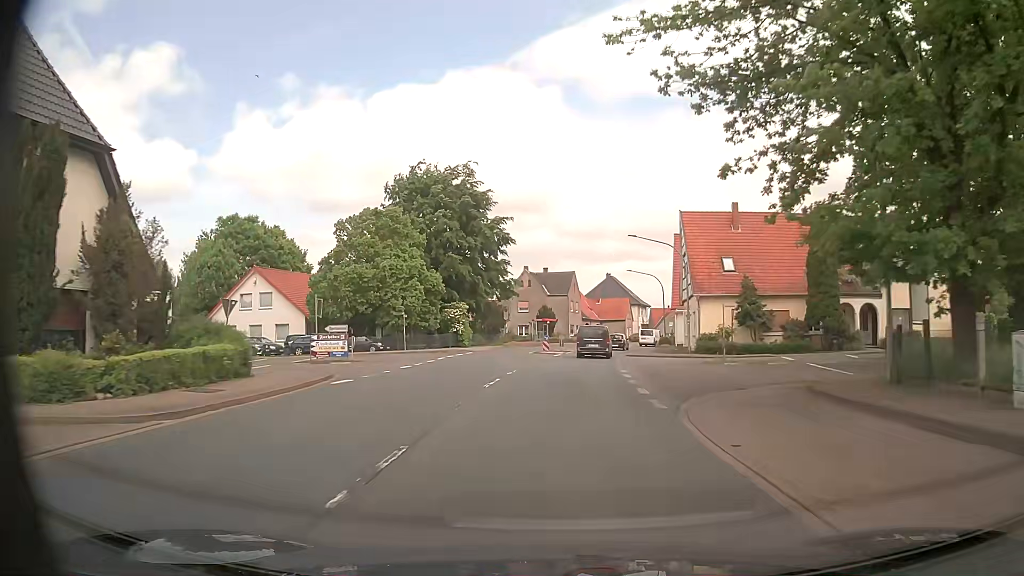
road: primary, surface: asphalt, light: Day
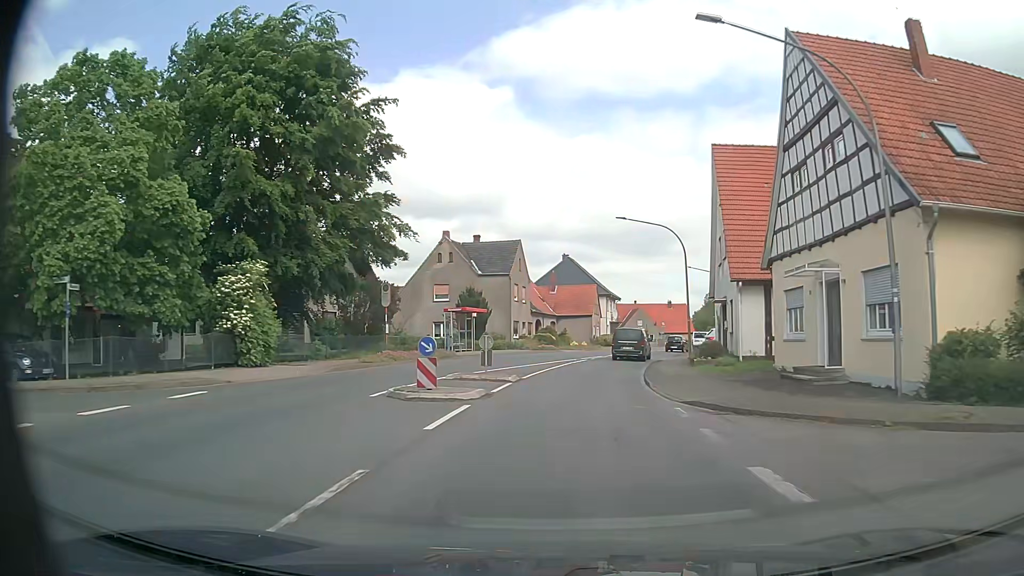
(+1.1, +31.8) m; +4°
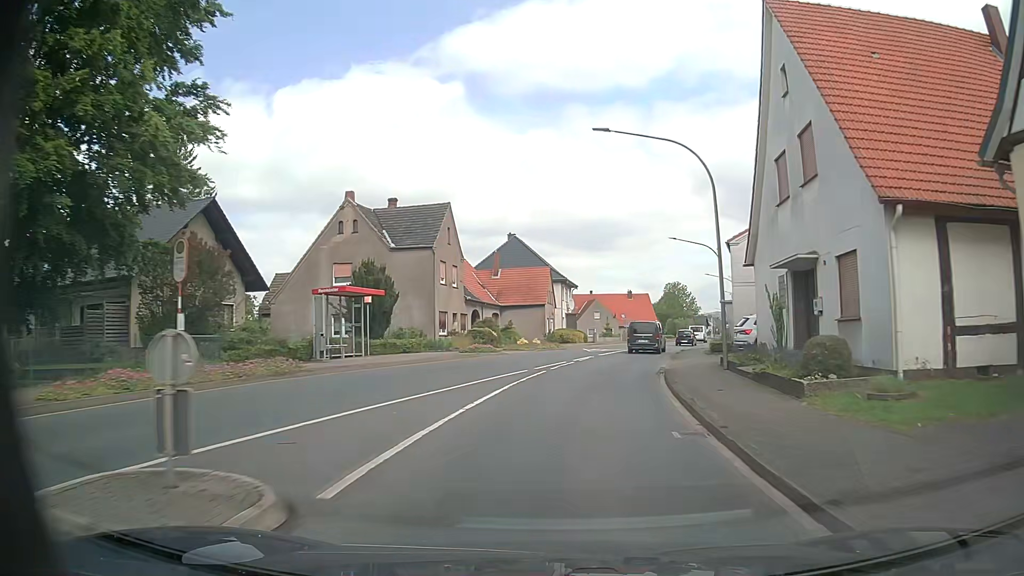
(+0.5, +15.8) m; +4°
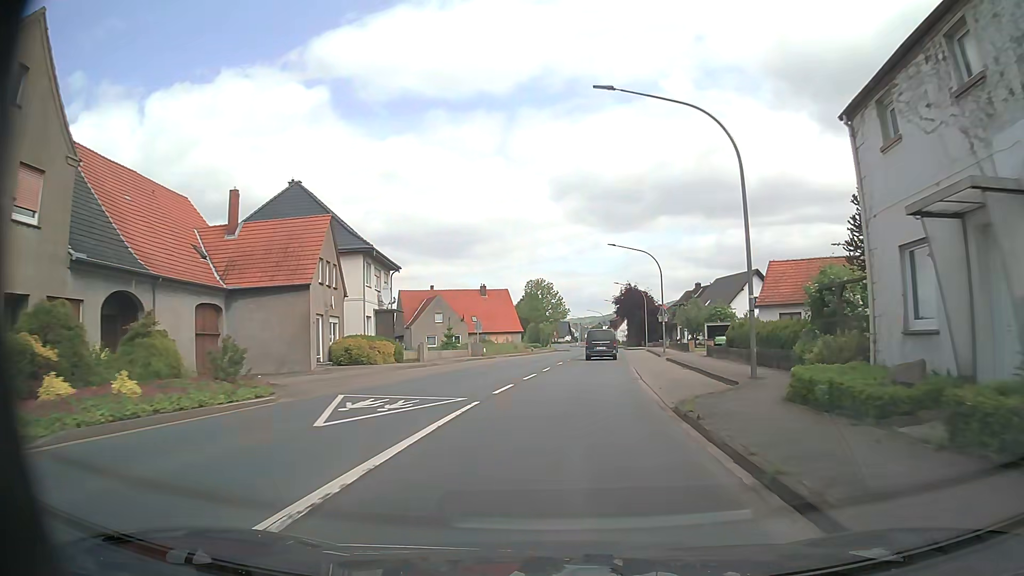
(+3.5, +31.4) m; +12°
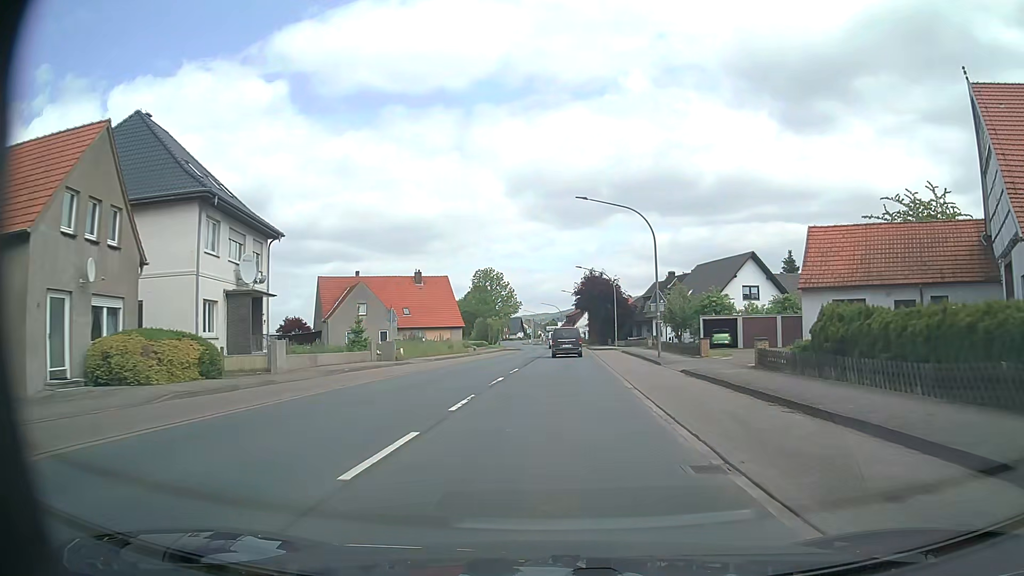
(+0.7, +15.9) m; +4°
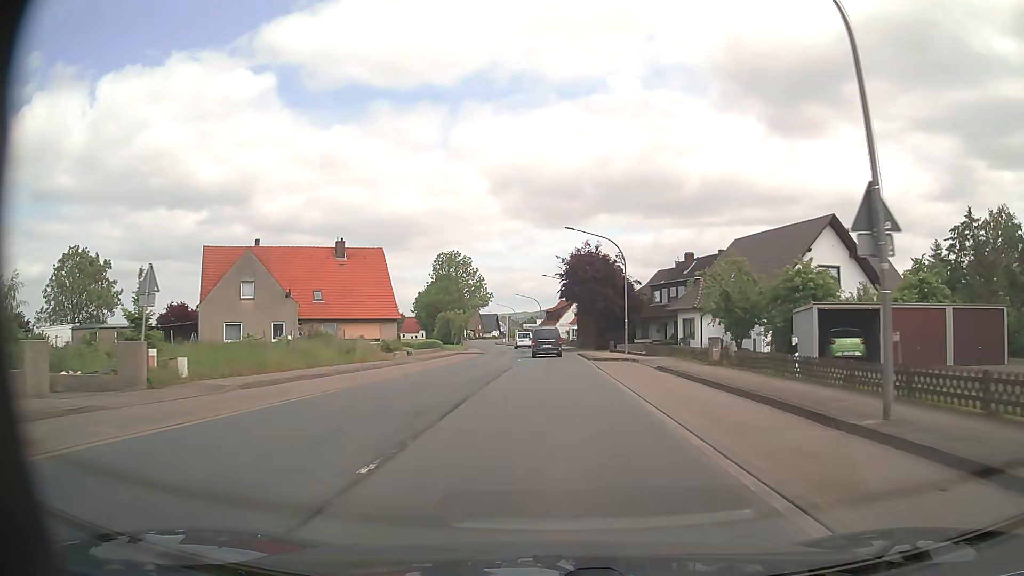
(+0.3, +24.0) m; +2°
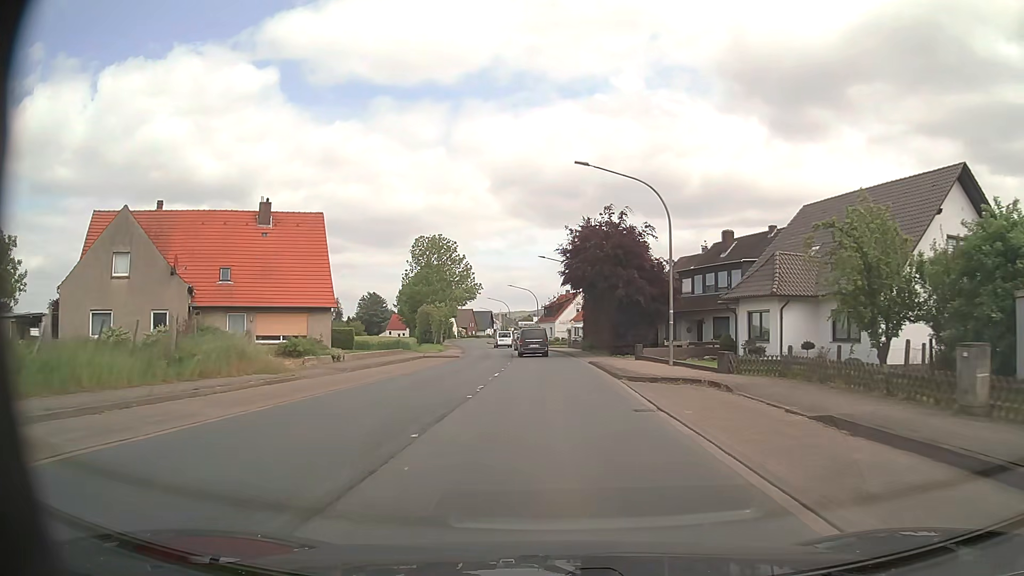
(-0.1, +16.0) m; 0°
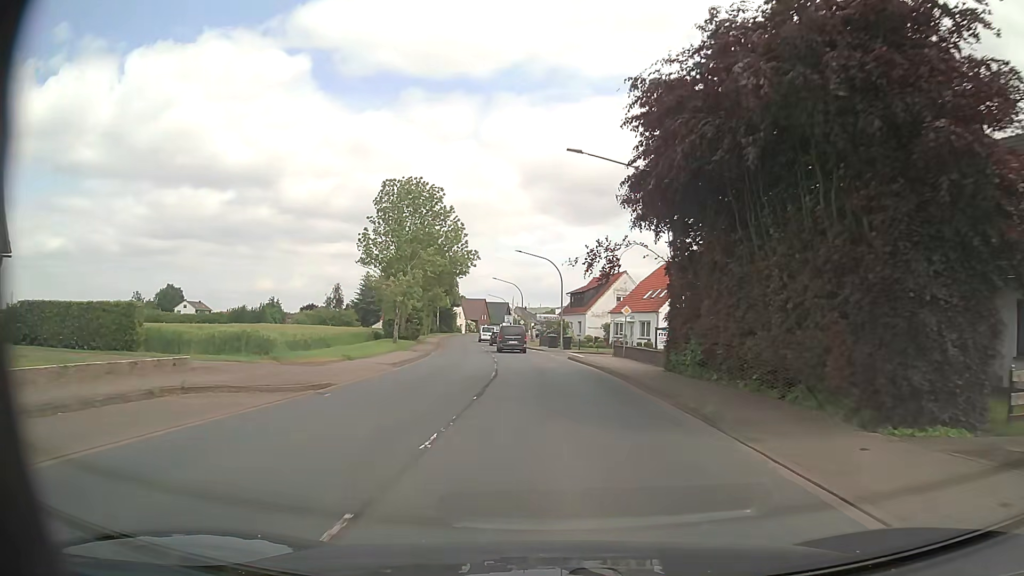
(-0.3, +31.8) m; -2°
(0, +10) (0, +20) (-1, +30) (-2, +40) (-3, +50) (-4, +60) (-5, +70) (-7, +80) (-8, +90) (-9, +100) m
